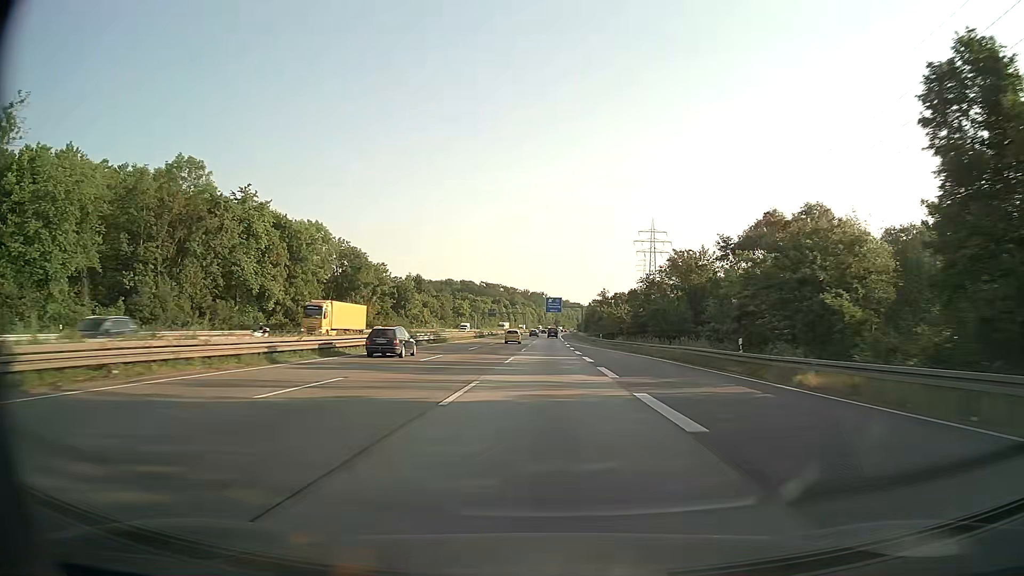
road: motorway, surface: asphalt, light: Day
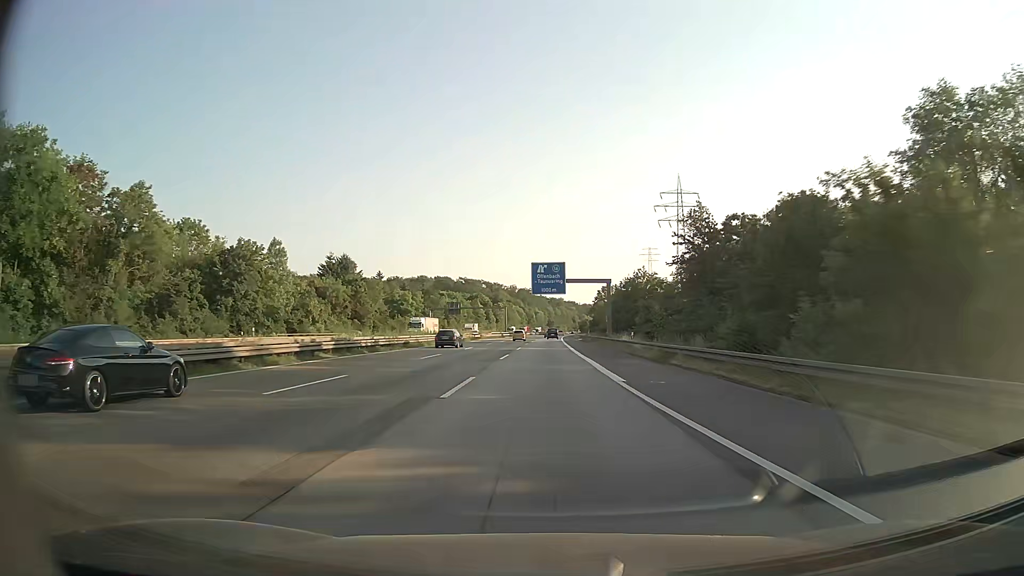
(+0.9, +87.1) m; +1°
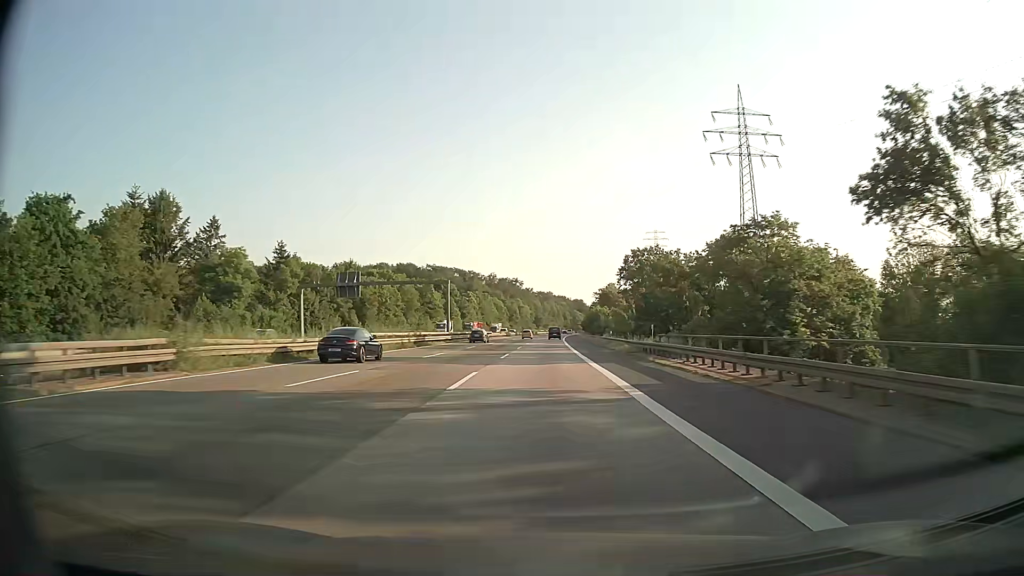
(+0.5, +87.0) m; +1°
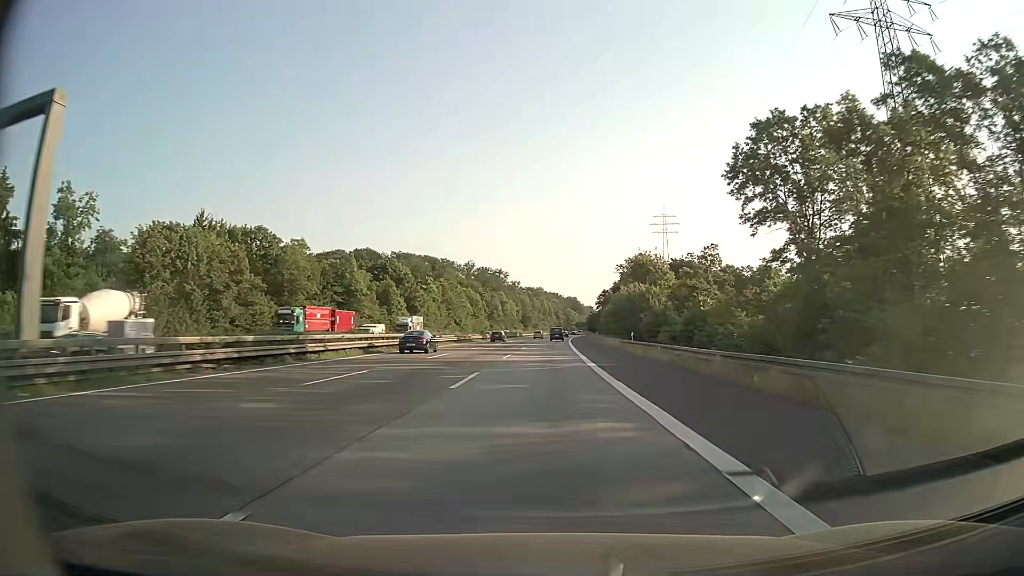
(+0.4, +69.6) m; +1°
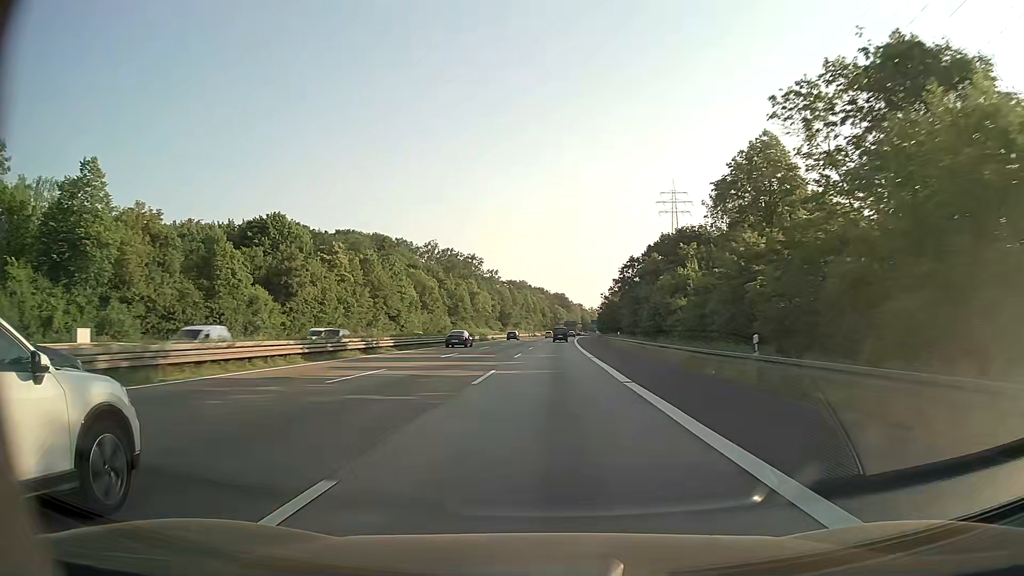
(+0.7, +69.7) m; +1°
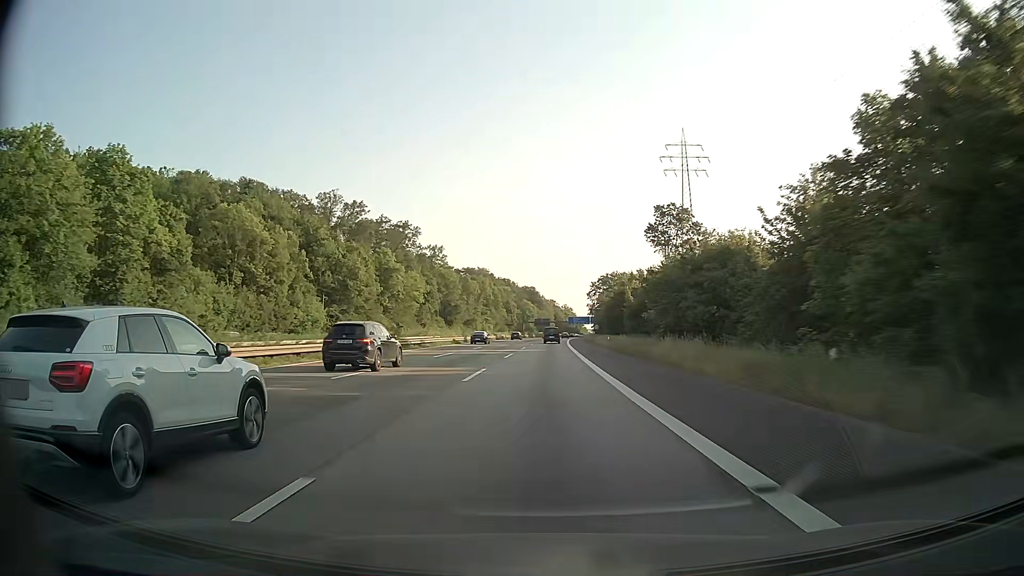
(+2.1, +87.2) m; +2°
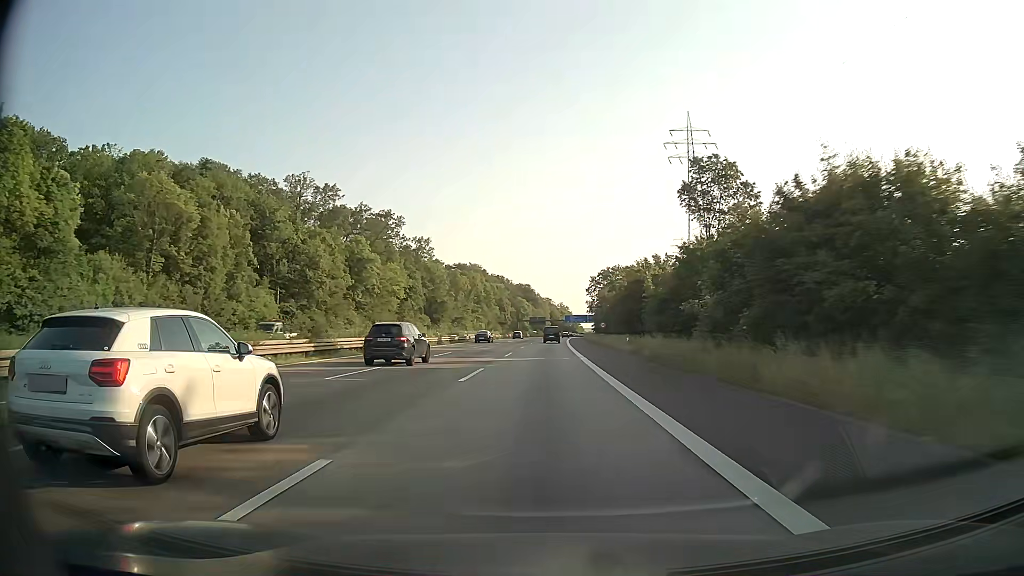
(+0.1, +17.5) m; +1°
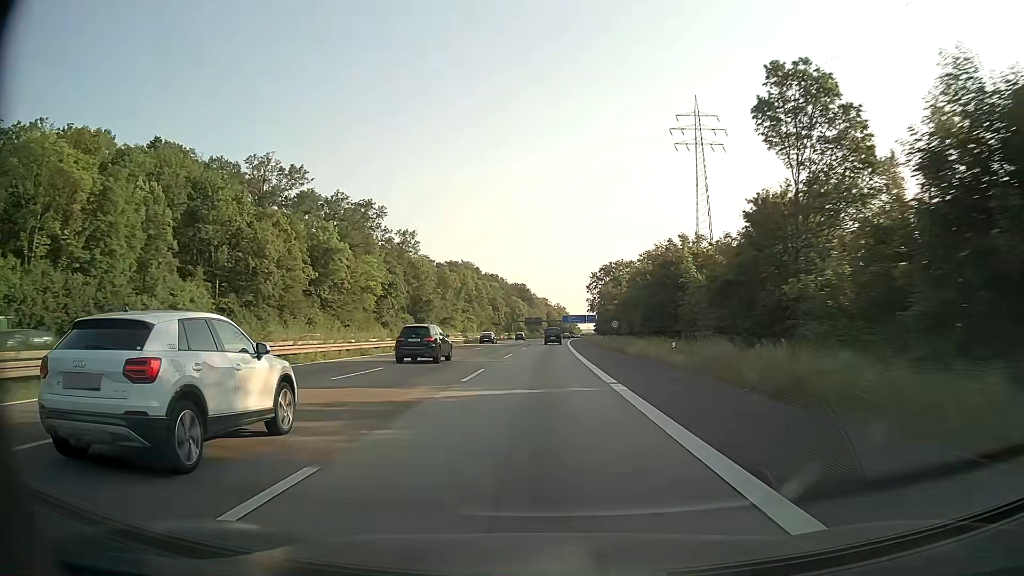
(+0.1, +17.5) m; 0°
(0, +10) (0, +20) (0, +30) (0, +40) (0, +50) (+1, +60) (+1, +70) (+1, +80) (+1, +90) (+2, +100) m
